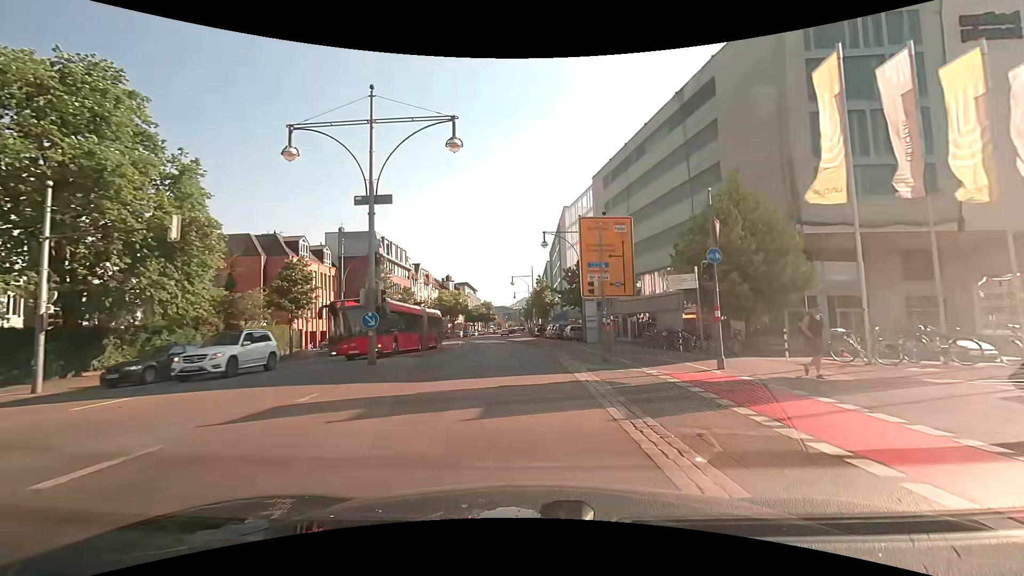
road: primary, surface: asphalt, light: Day
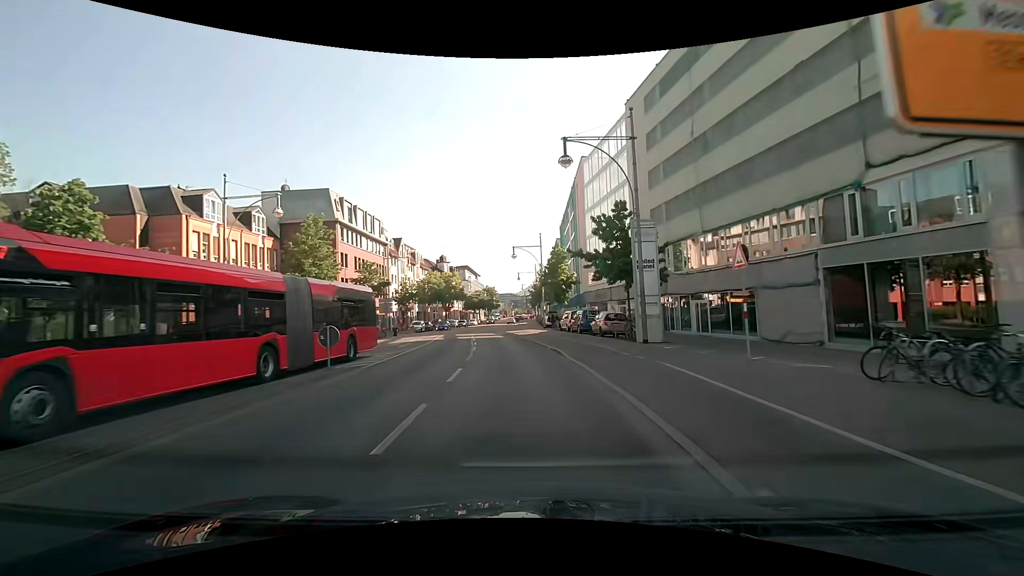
(0.0, +19.2) m; -1°
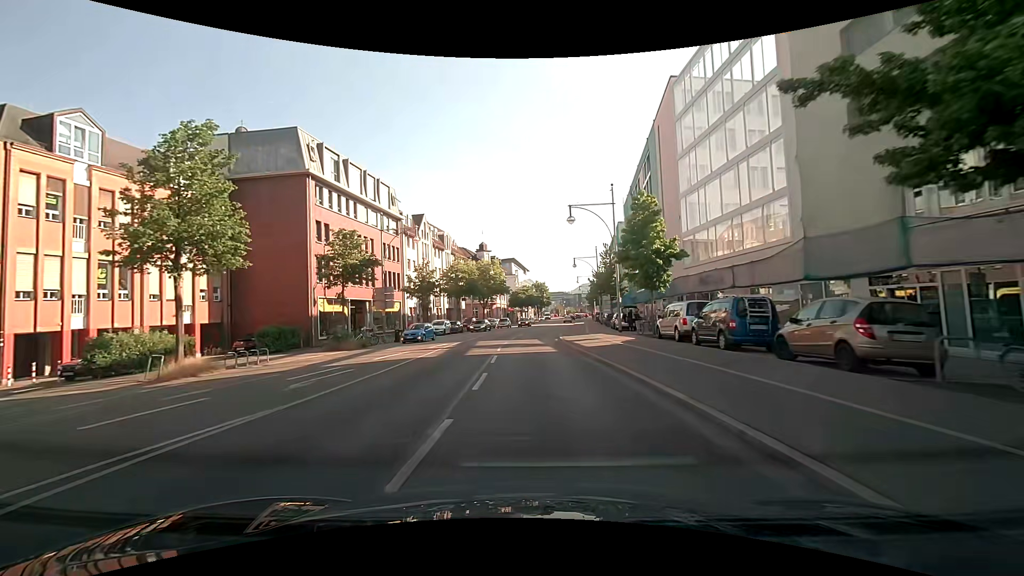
(-0.9, +19.4) m; -6°
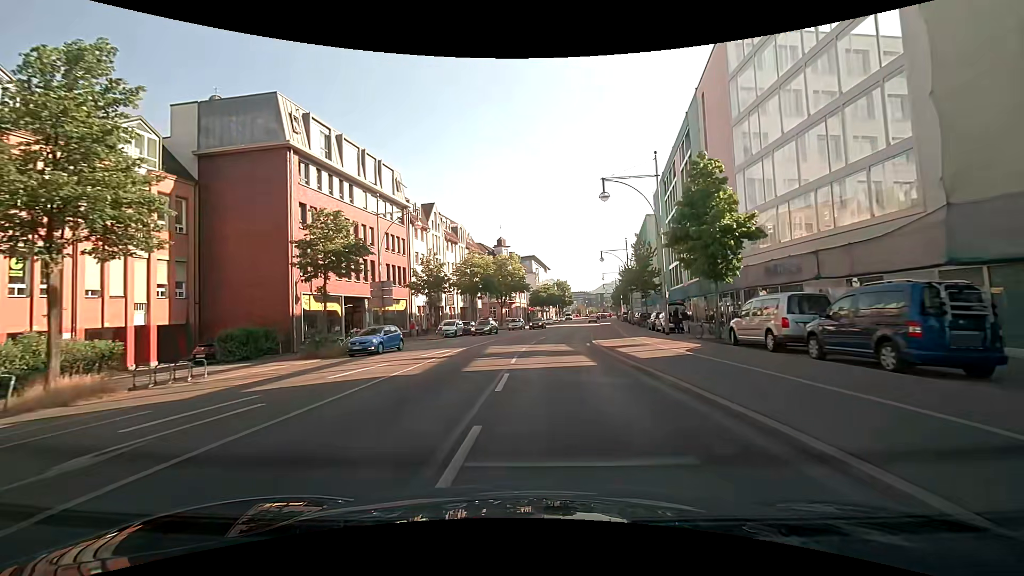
(-0.1, +6.6) m; -2°
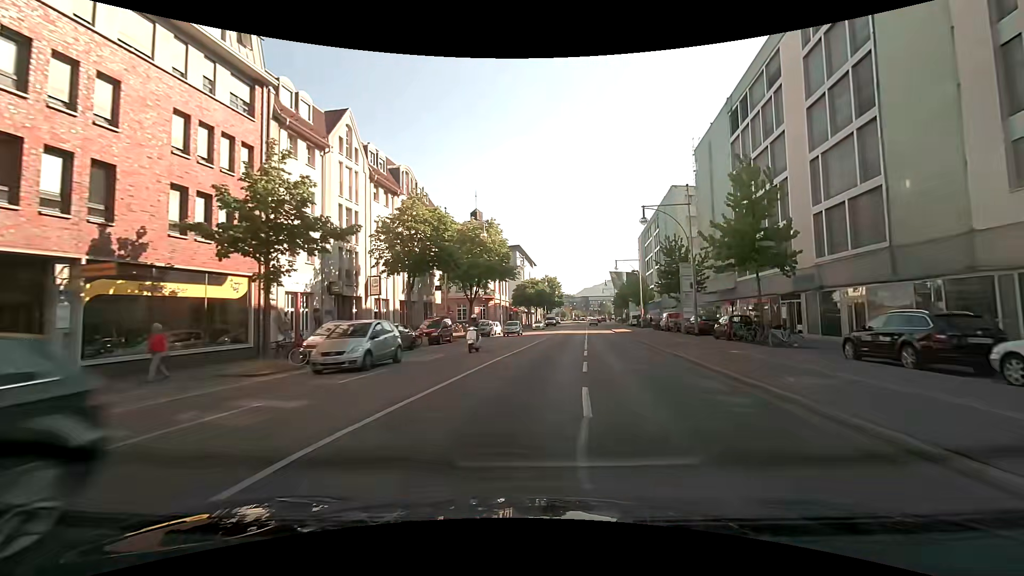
(-0.4, +26.5) m; +1°
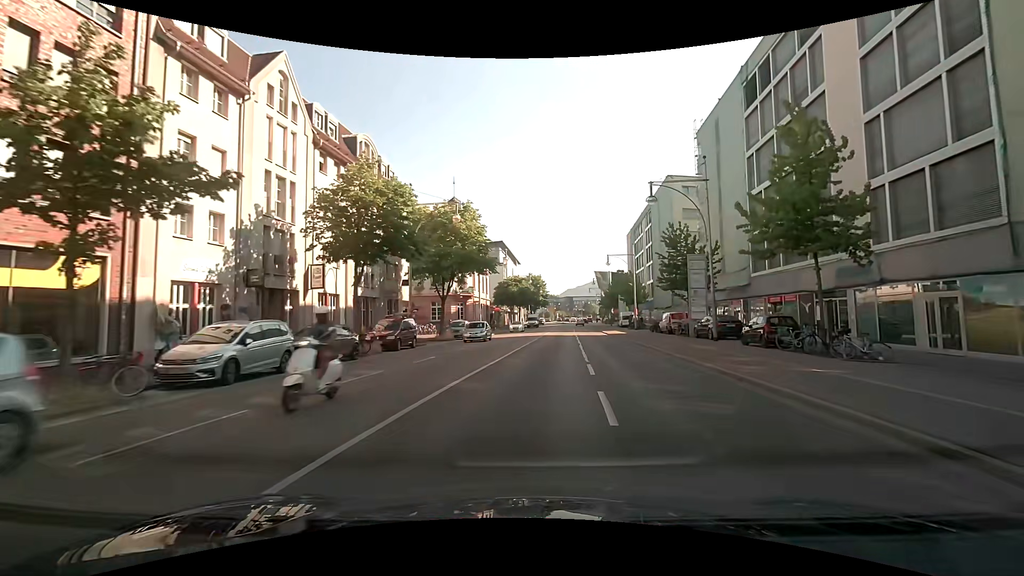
(+0.2, +6.7) m; +3°
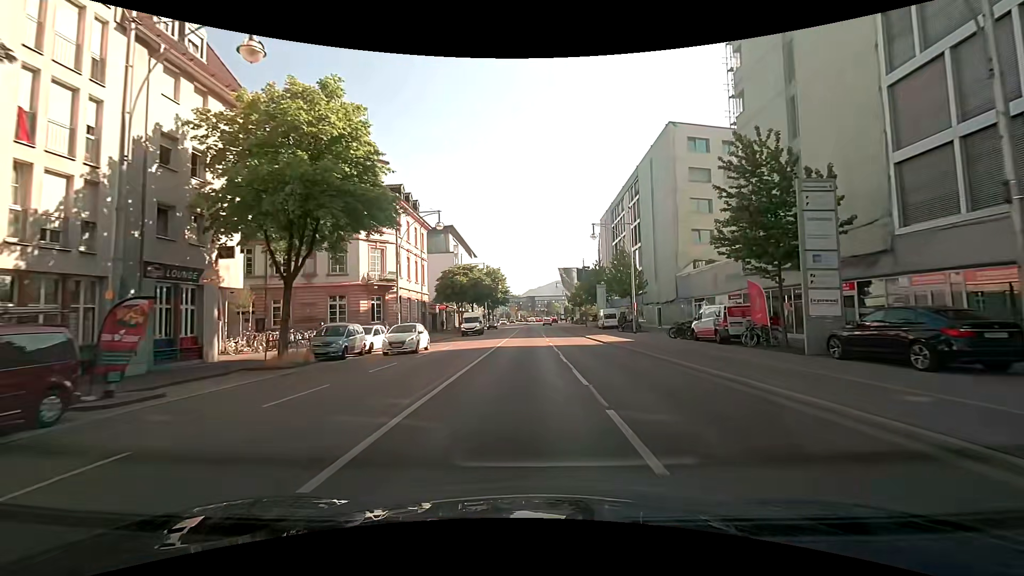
(+1.1, +20.0) m; +5°
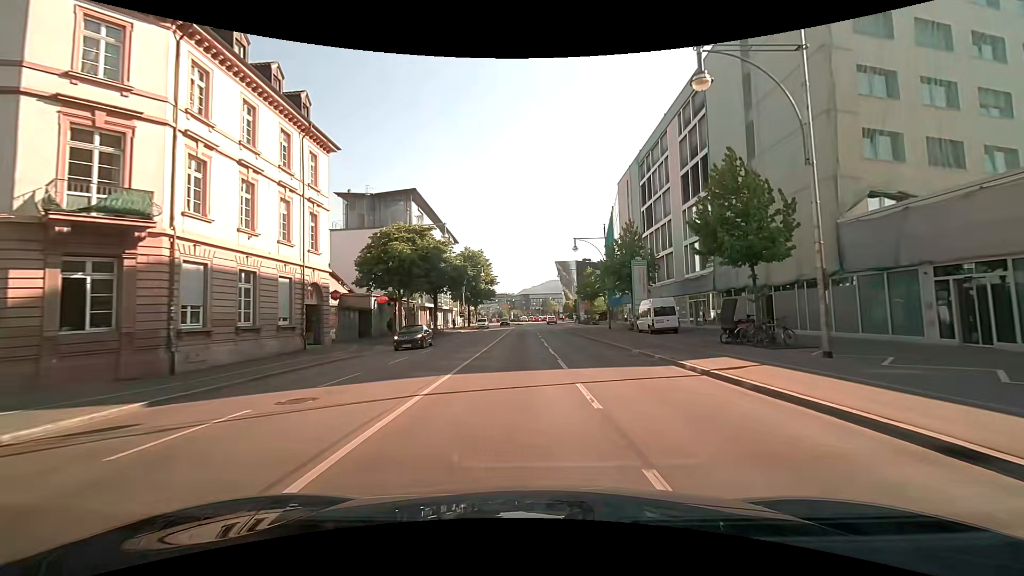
(+0.3, +27.1) m; +1°
